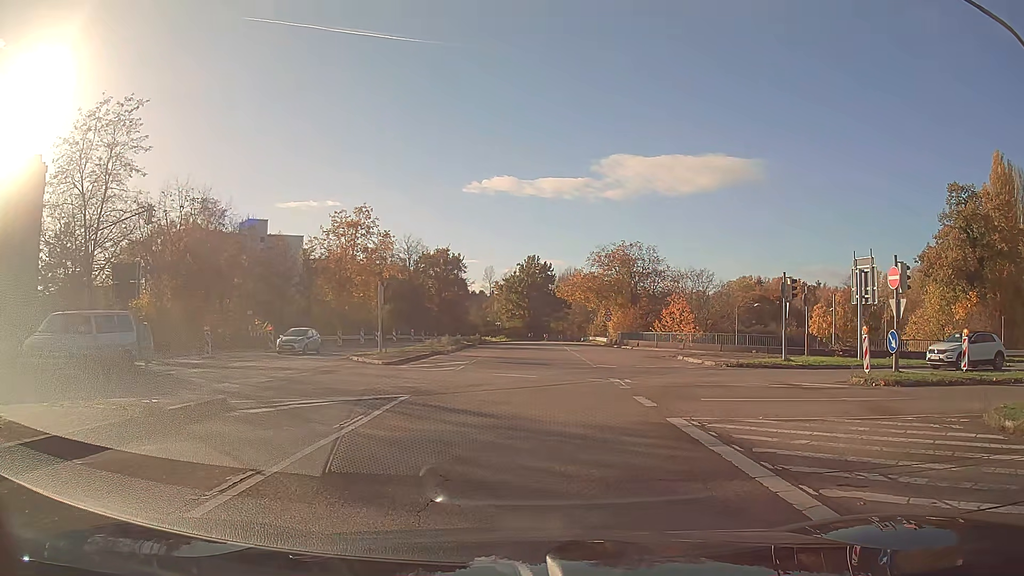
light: Day
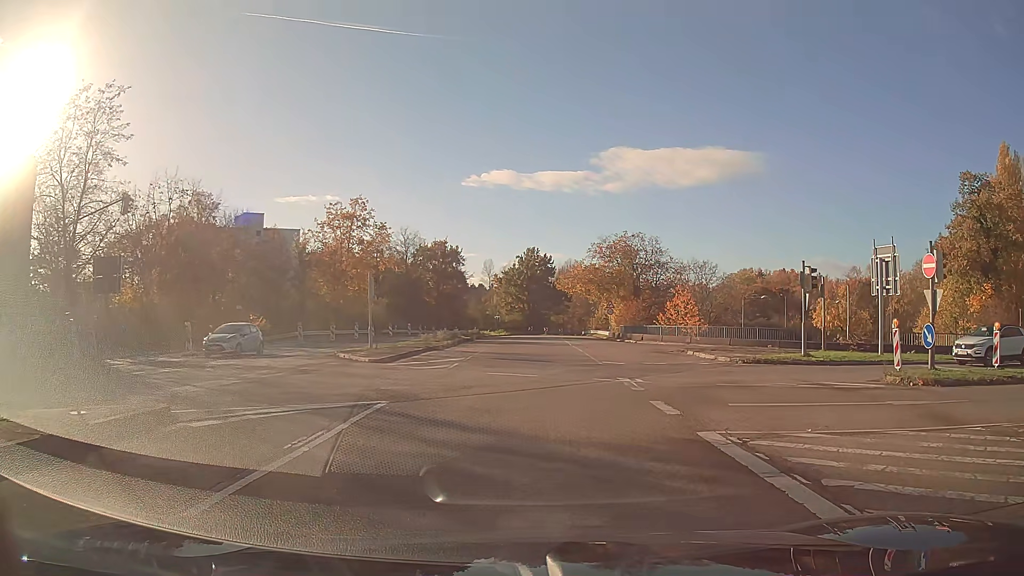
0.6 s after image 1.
(0.0, +2.0) m; 0°
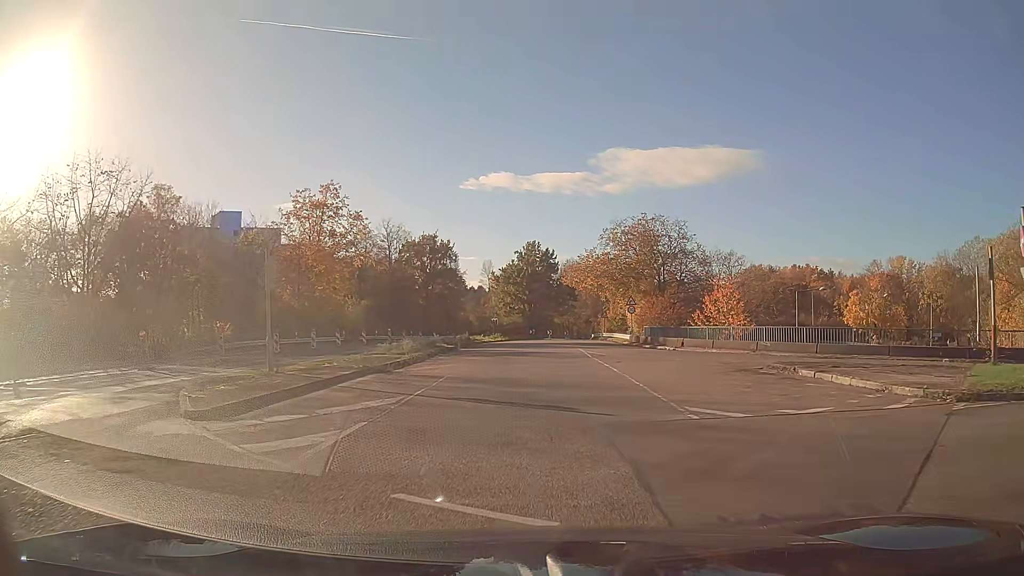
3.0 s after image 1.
(0.0, +12.5) m; 0°
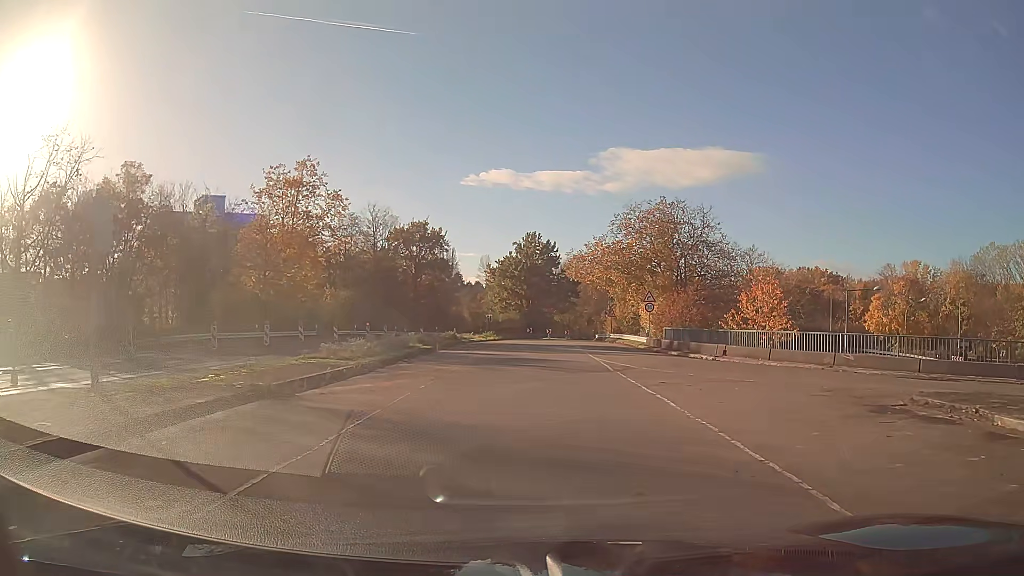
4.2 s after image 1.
(0.0, +8.3) m; 0°
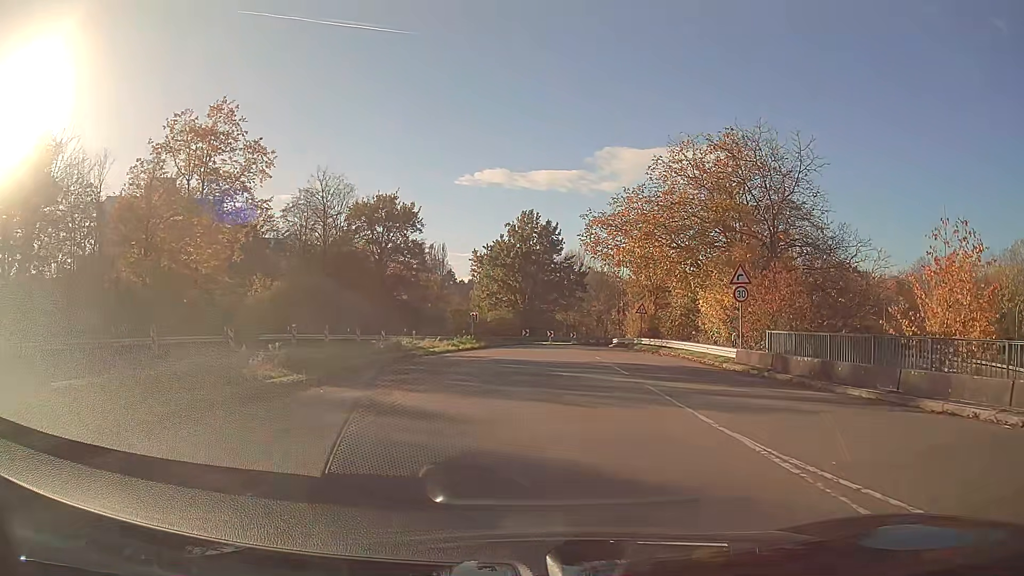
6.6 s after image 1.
(0.0, +18.5) m; +1°
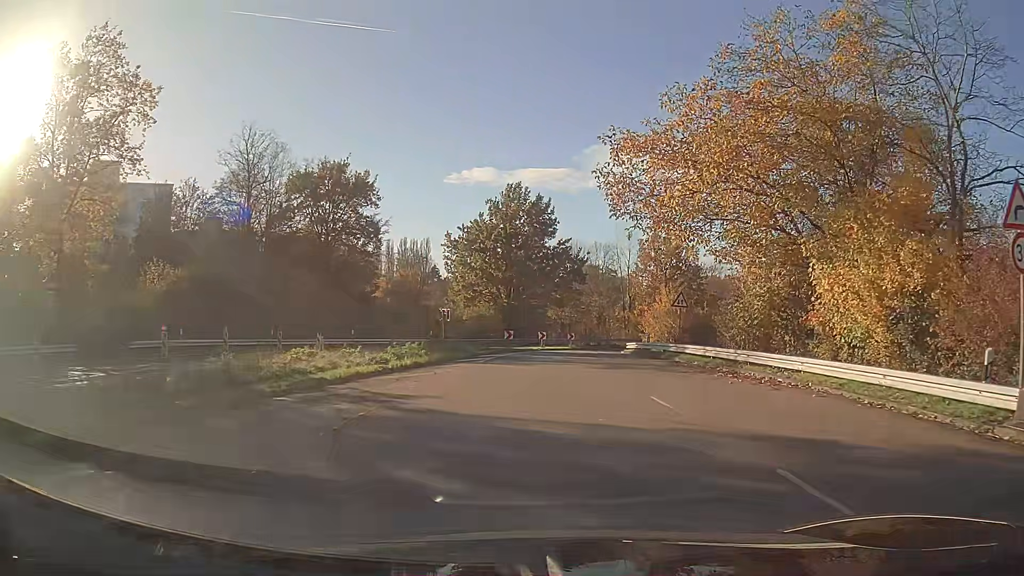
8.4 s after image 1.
(+0.2, +14.8) m; +1°
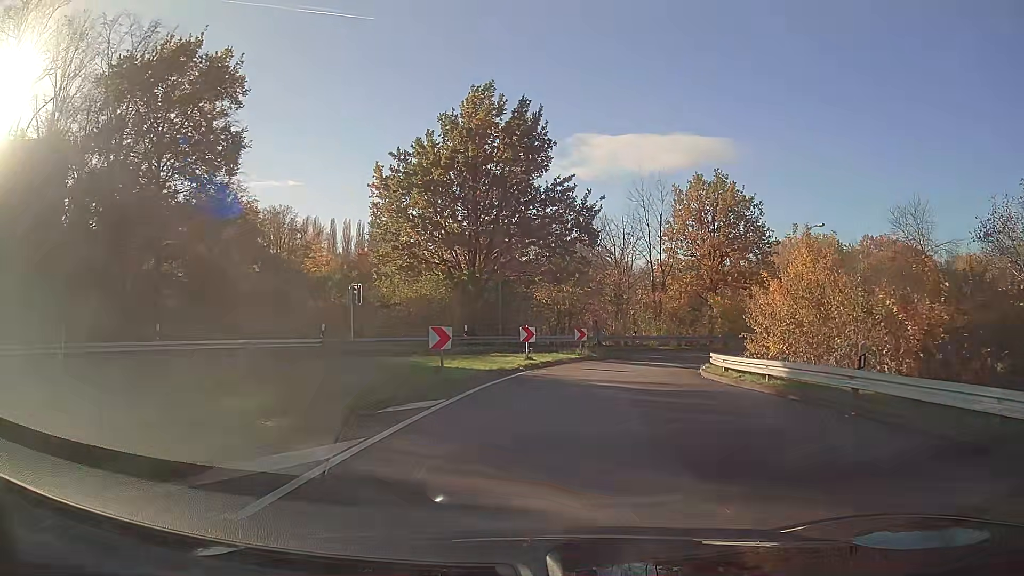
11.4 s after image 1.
(+0.3, +24.5) m; +2°
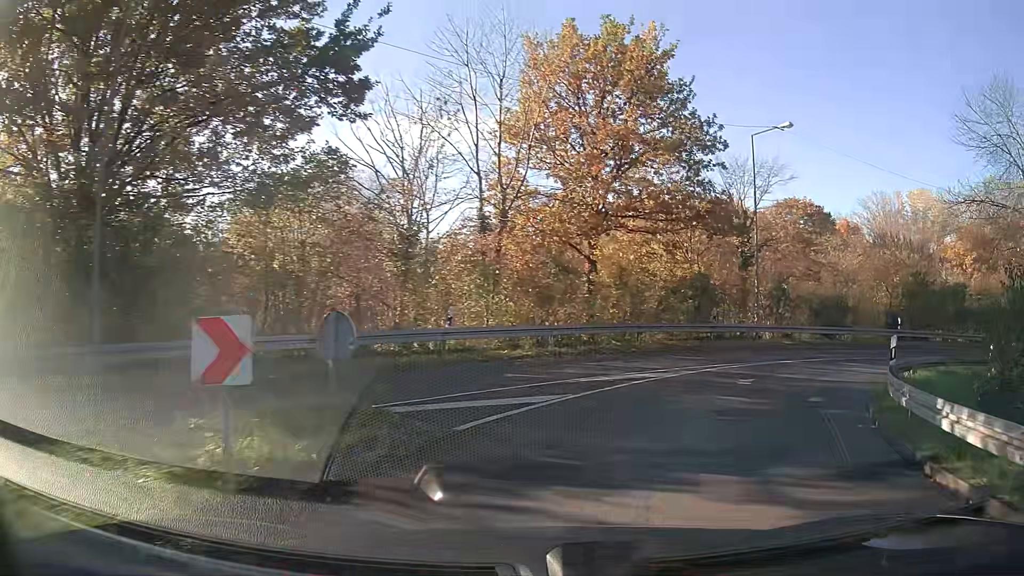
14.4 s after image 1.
(+3.0, +23.1) m; +22°
(+2, +10) (+8, +18) (+16, +23) (+26, +24) (+35, +20) (+42, +13) (+45, +3) (+44, -6) (+42, -16) (+39, -26) m
